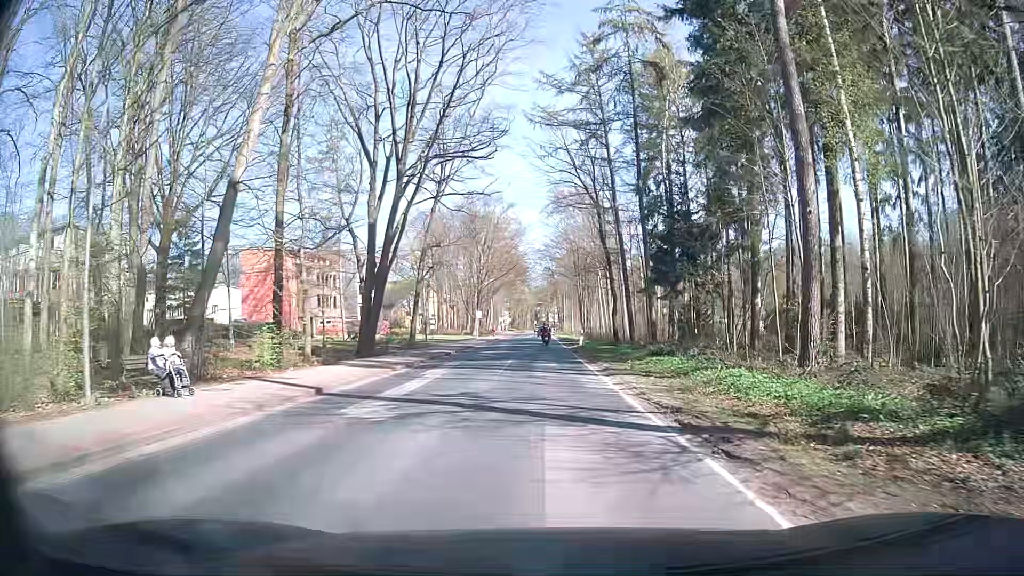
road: secondary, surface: asphalt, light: Day
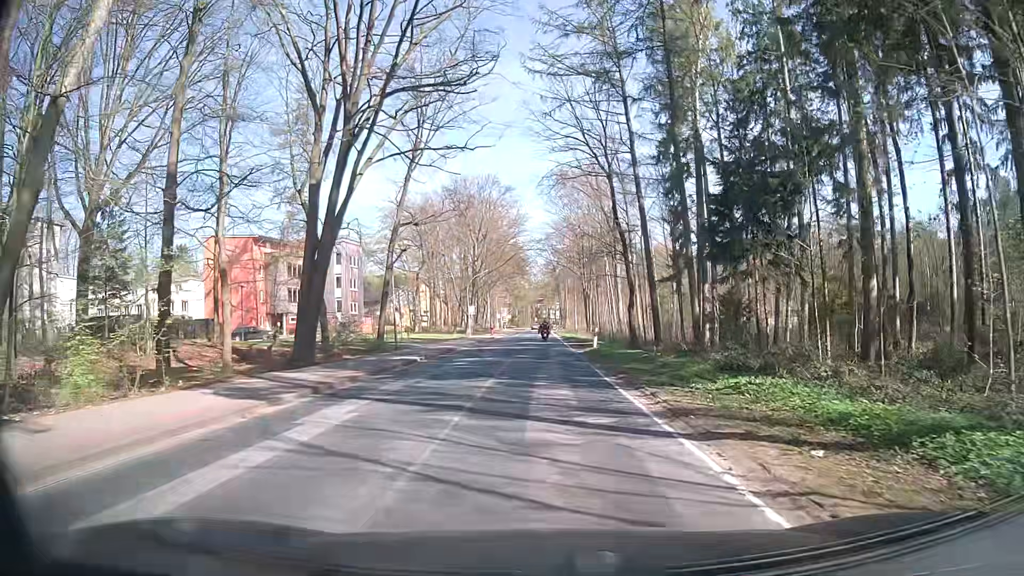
(+0.2, +10.9) m; 0°
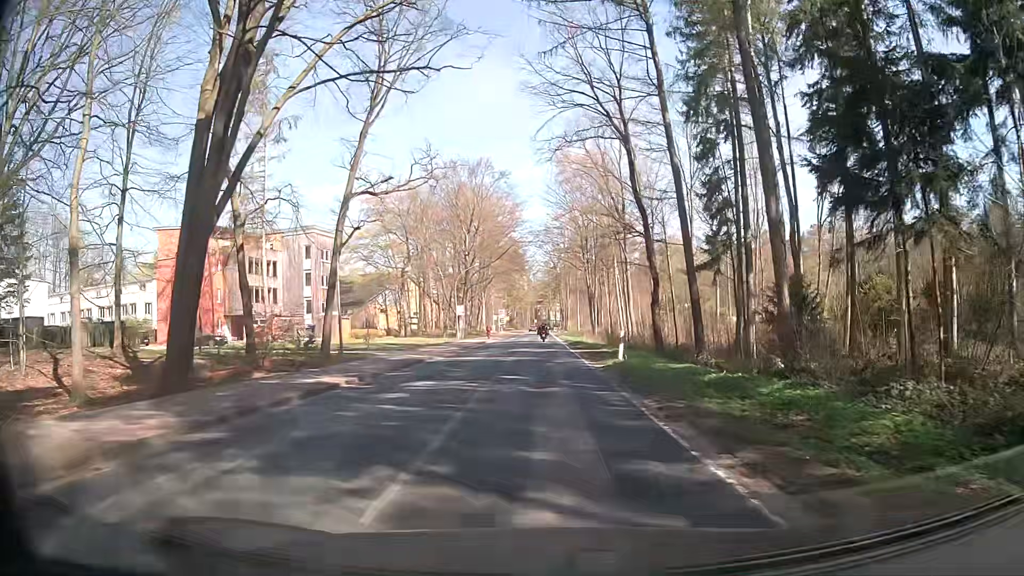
(-0.1, +10.9) m; +1°
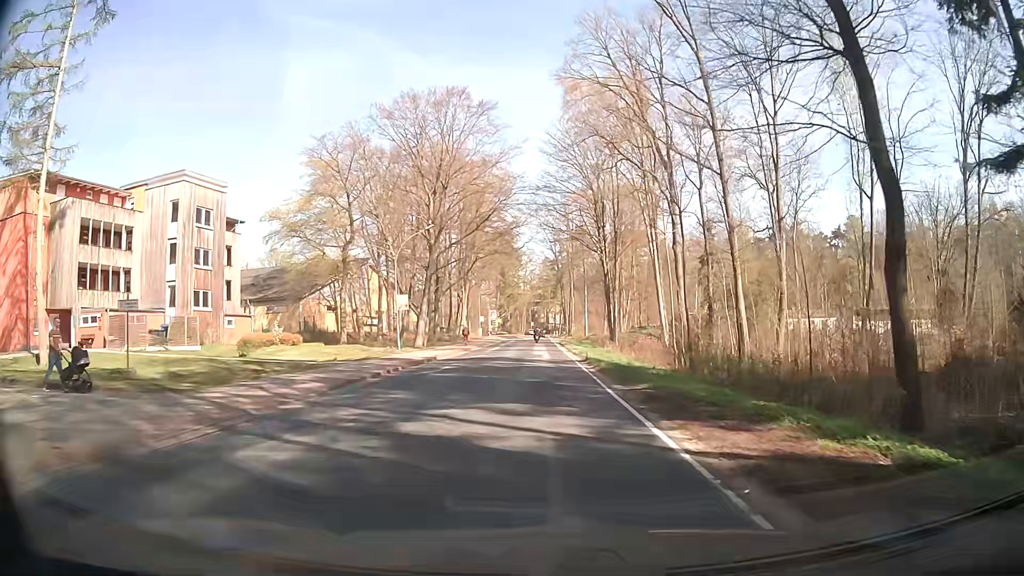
(-0.4, +28.1) m; -1°
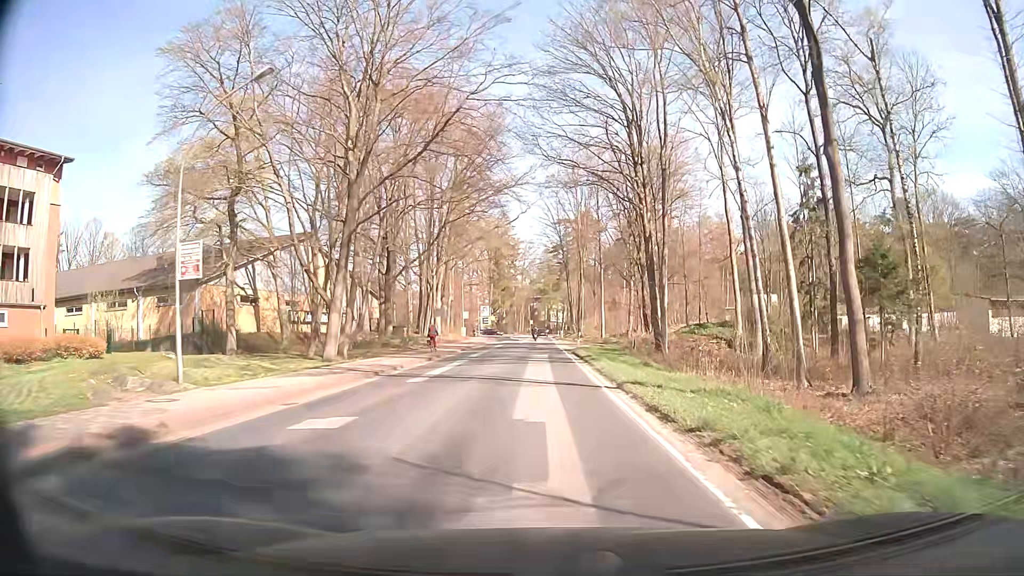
(+0.1, +26.5) m; 0°
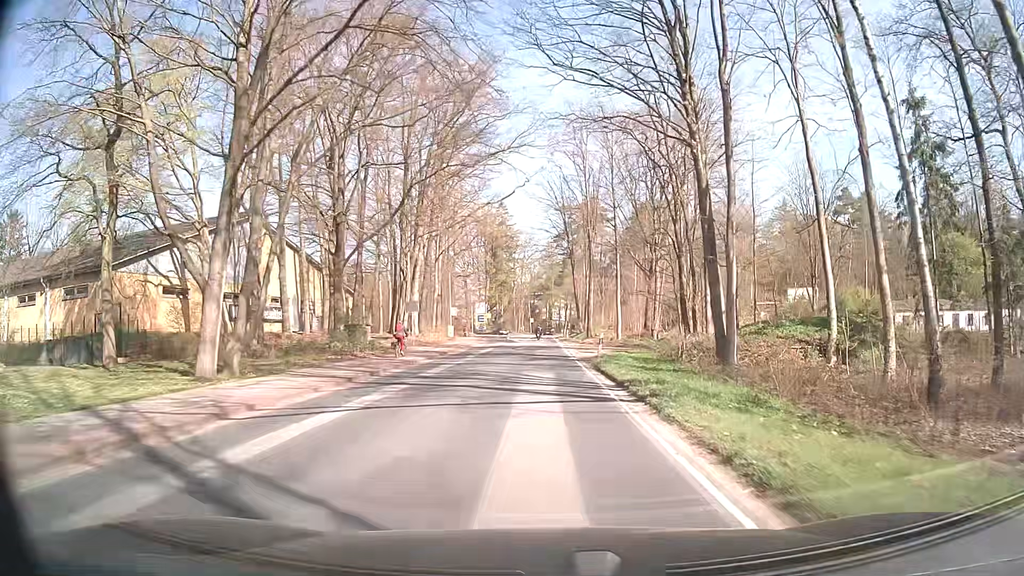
(0.0, +14.2) m; 0°
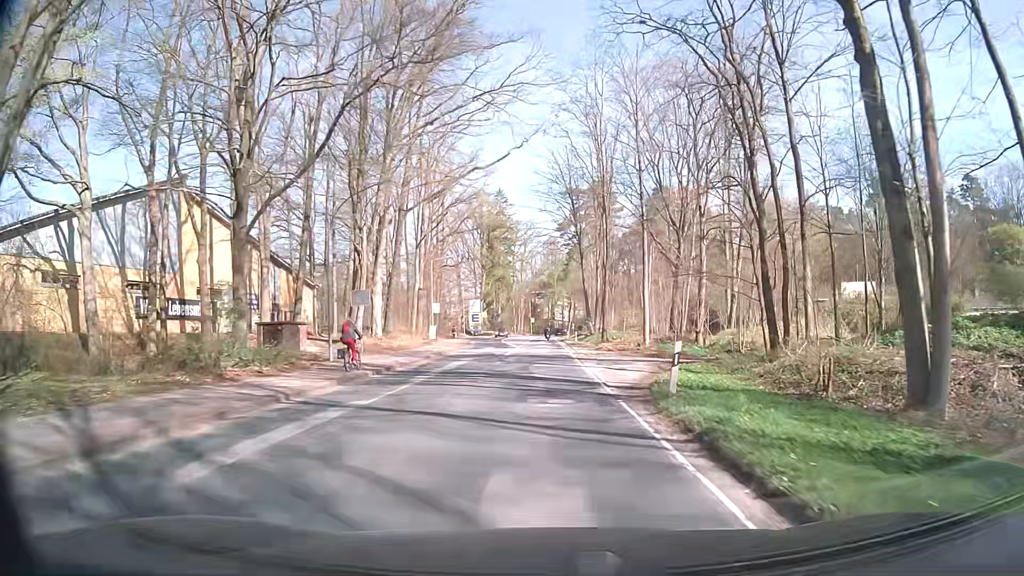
(0.0, +14.6) m; 0°
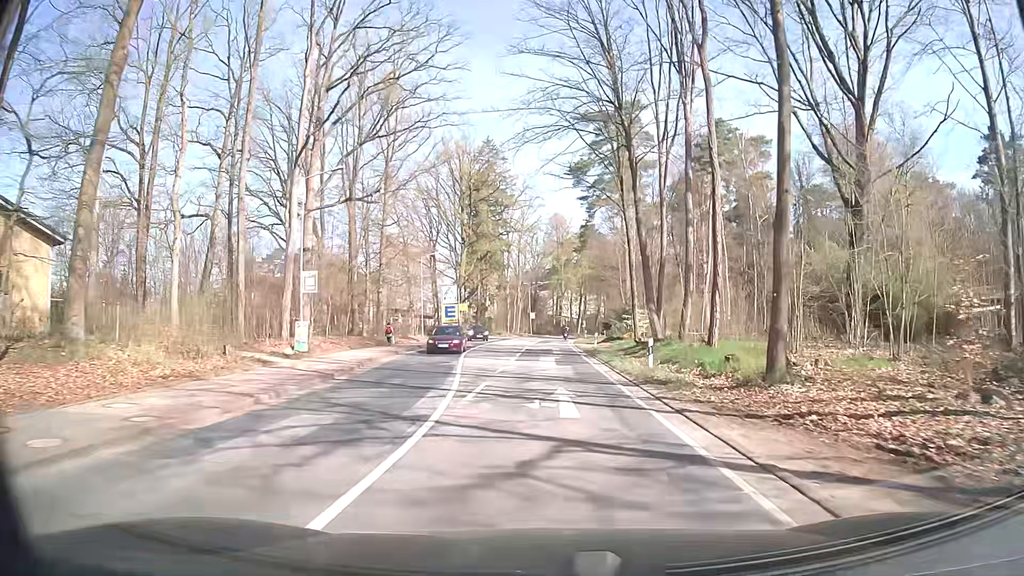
(0.0, +37.2) m; 0°
(0, +10) (0, +20) (0, +30) (0, +40) (+1, +50) (+1, +60) (+2, +70) (+3, +80) (+4, +90) (+6, +100) m
